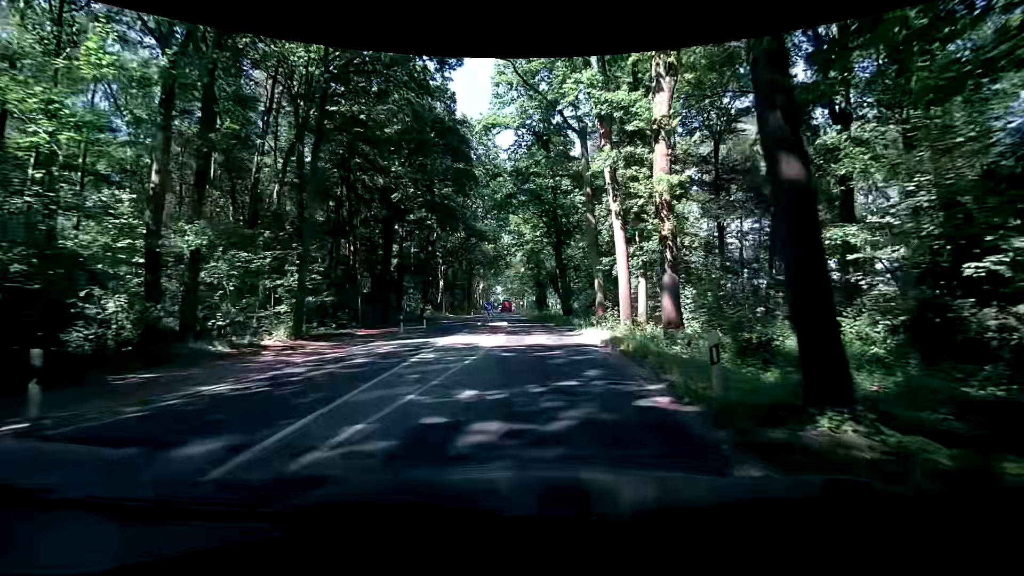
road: secondary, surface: asphalt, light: Day
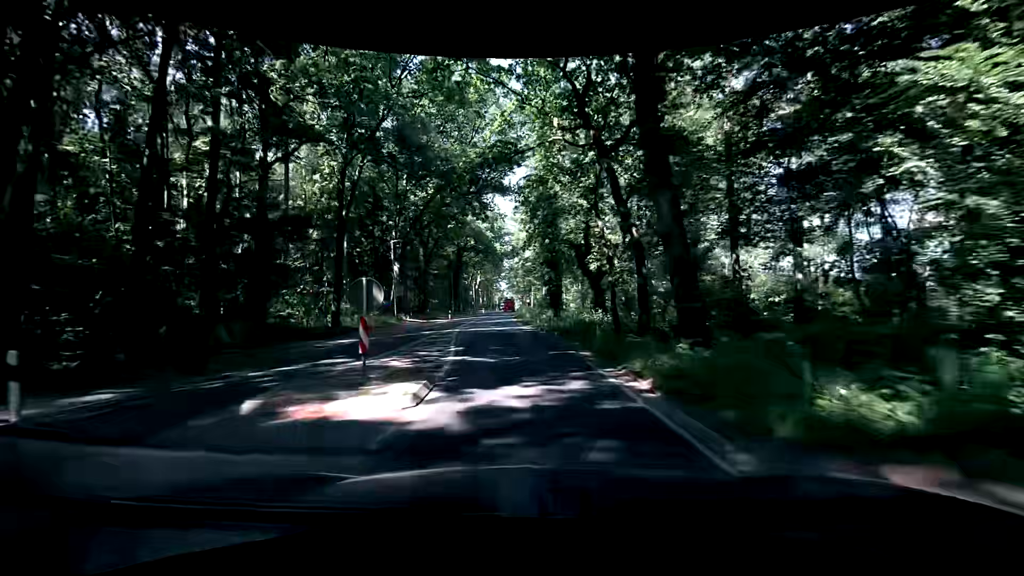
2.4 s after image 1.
(+1.1, +30.6) m; +1°
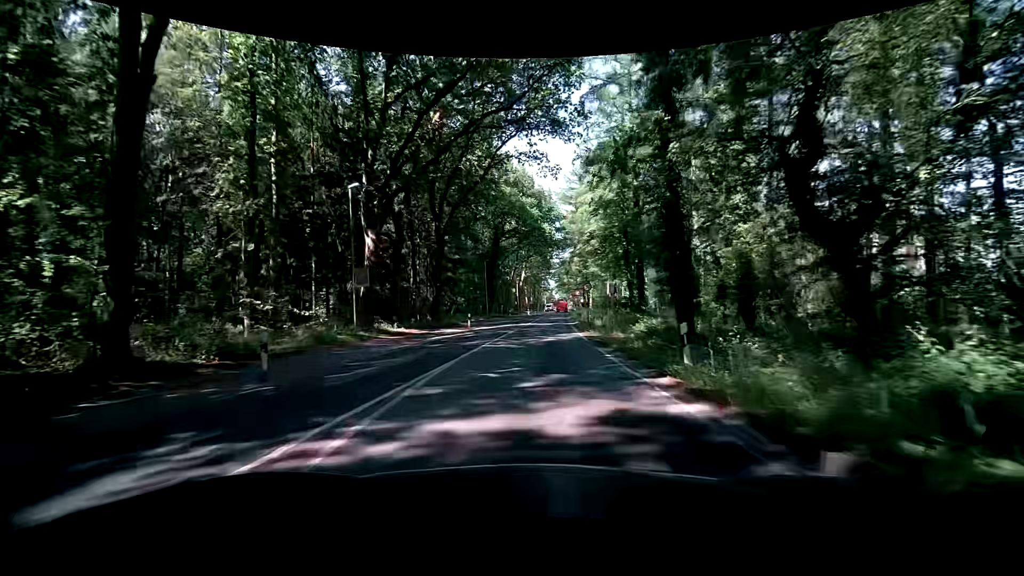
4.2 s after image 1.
(-1.0, +22.5) m; -5°
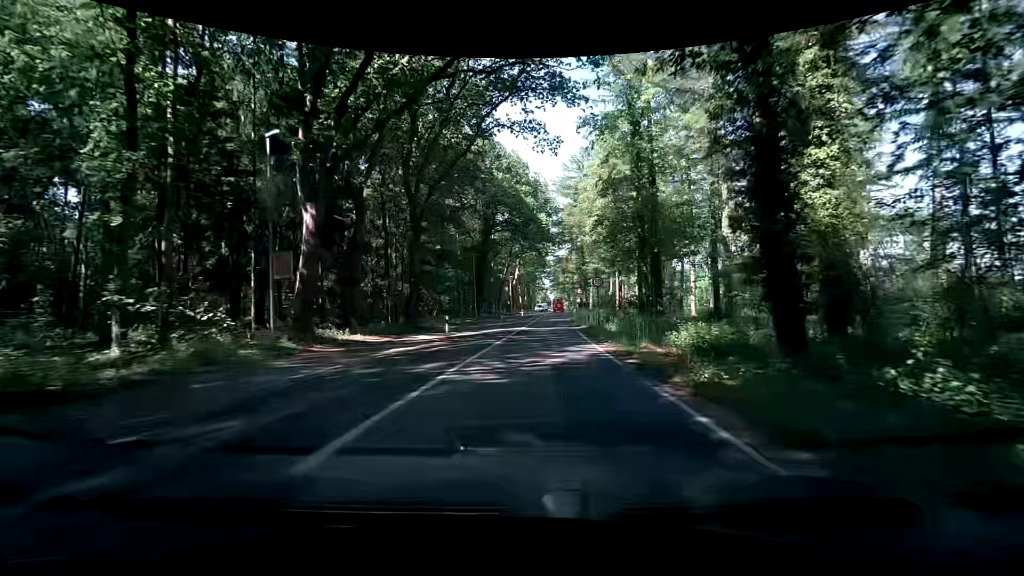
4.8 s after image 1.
(0.0, +7.4) m; 0°
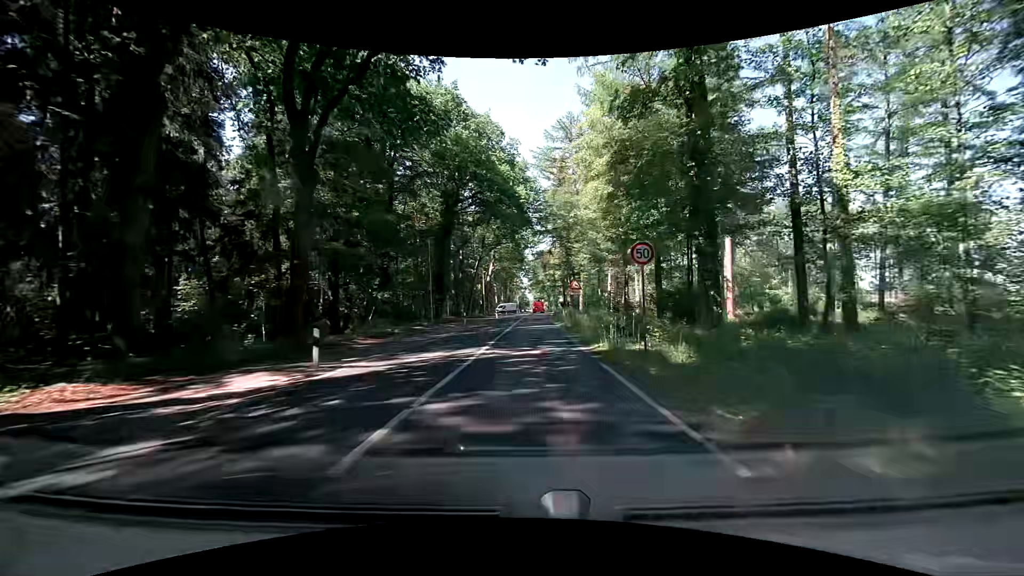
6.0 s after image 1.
(+0.3, +14.8) m; +2°
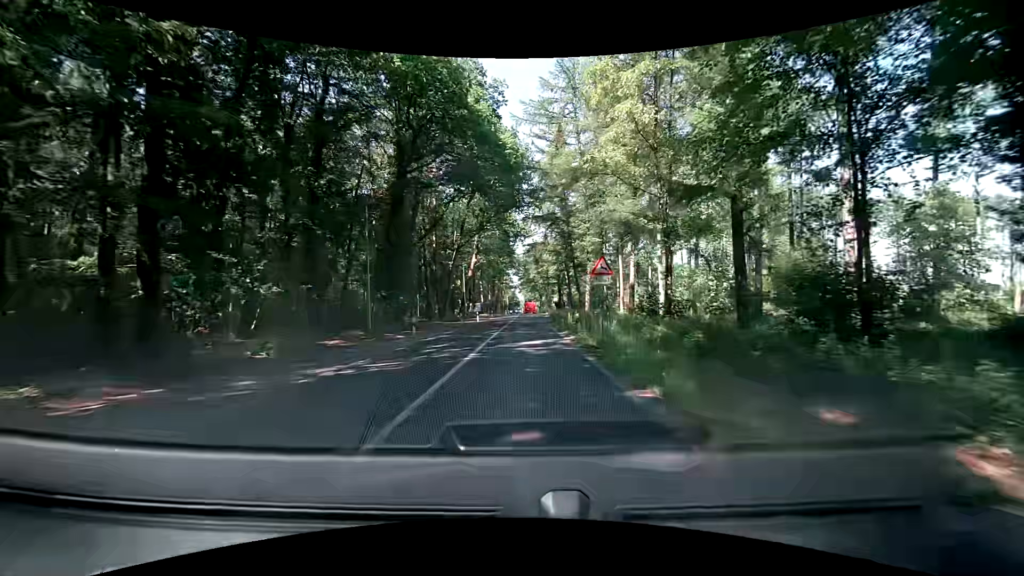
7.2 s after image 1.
(+0.4, +14.8) m; +2°
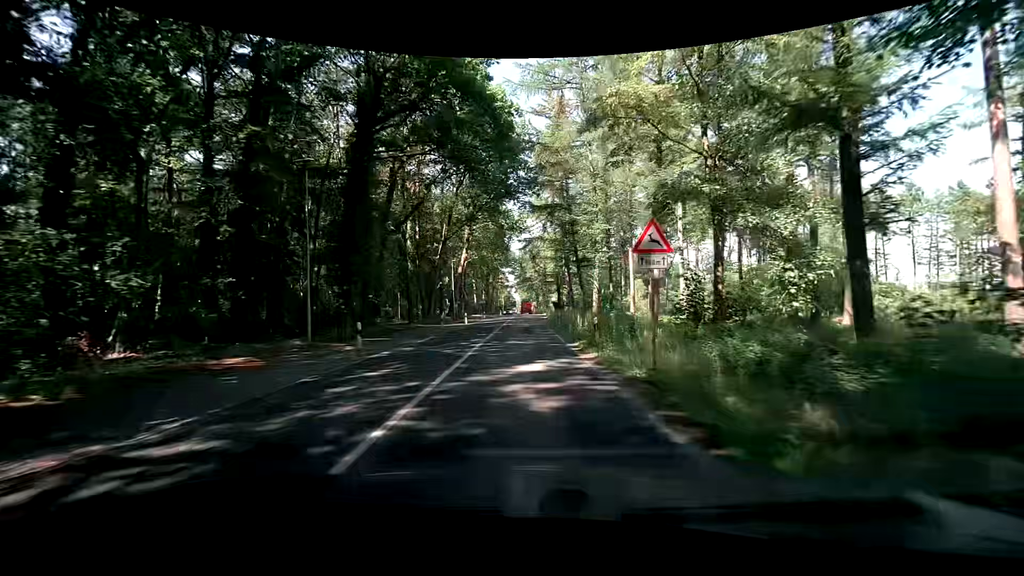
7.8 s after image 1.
(0.0, +7.5) m; 0°
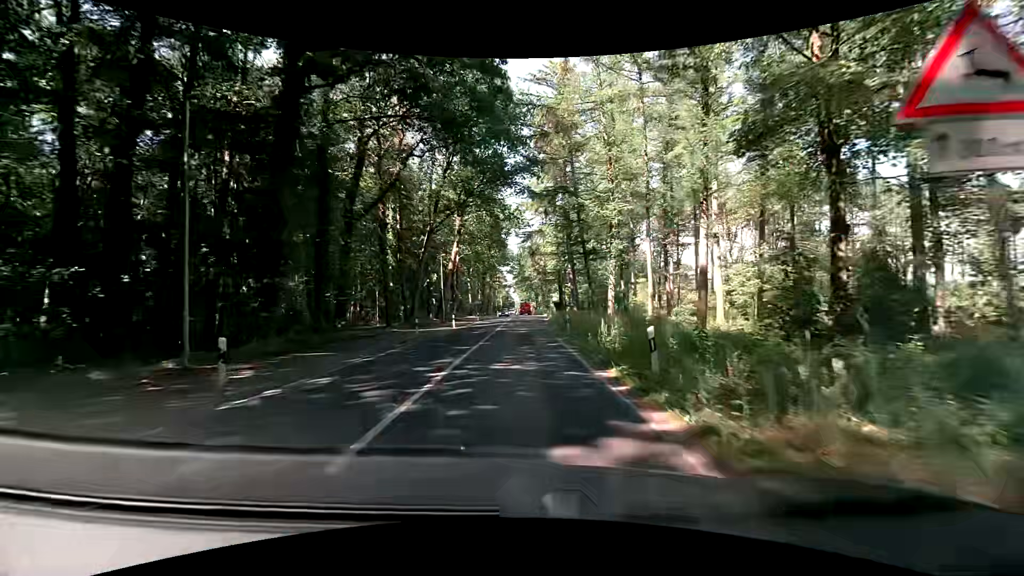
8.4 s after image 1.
(0.0, +7.5) m; 0°
